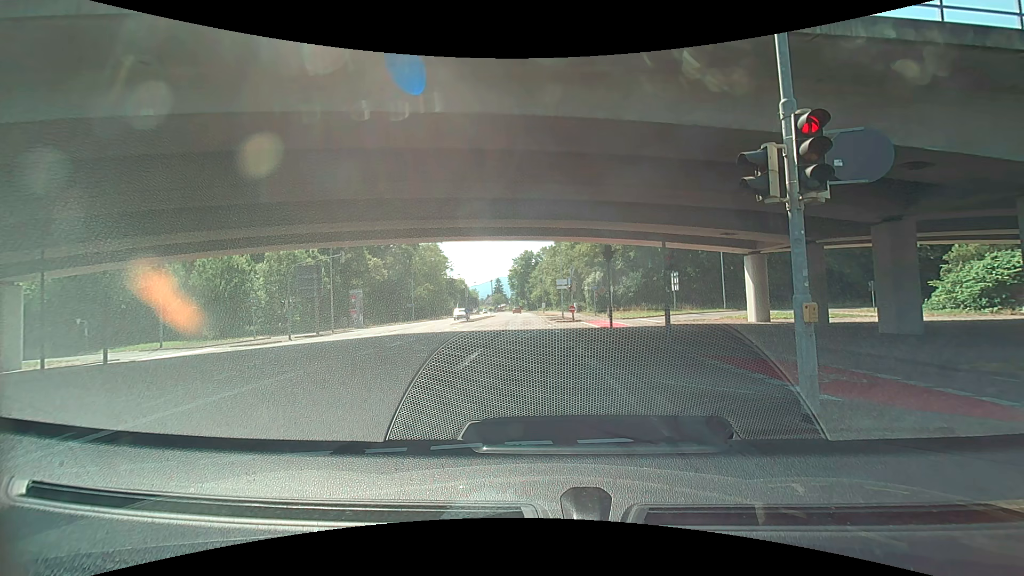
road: secondary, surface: asphalt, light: Day
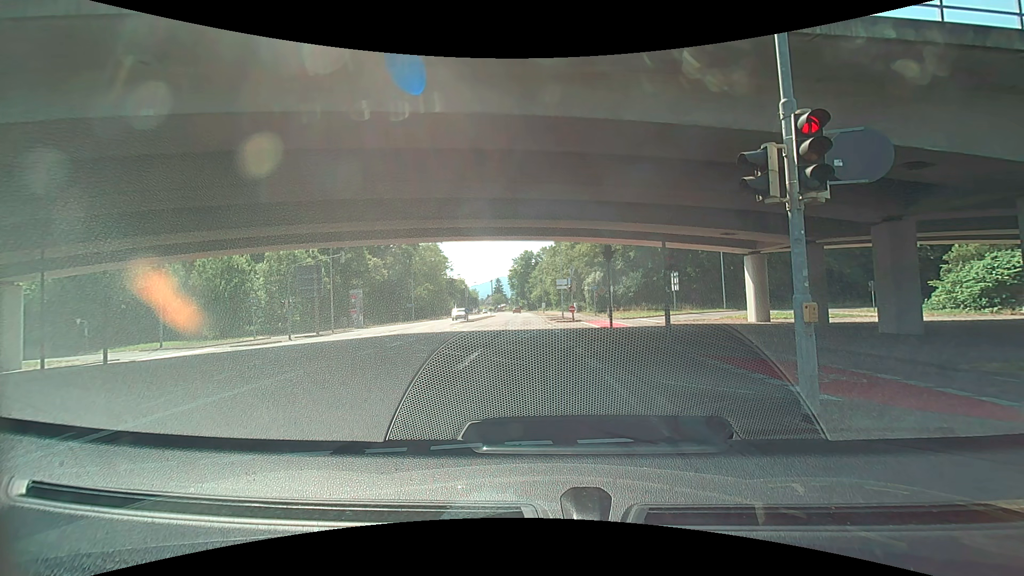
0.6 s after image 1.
(0.0, 0.0) m; 0°
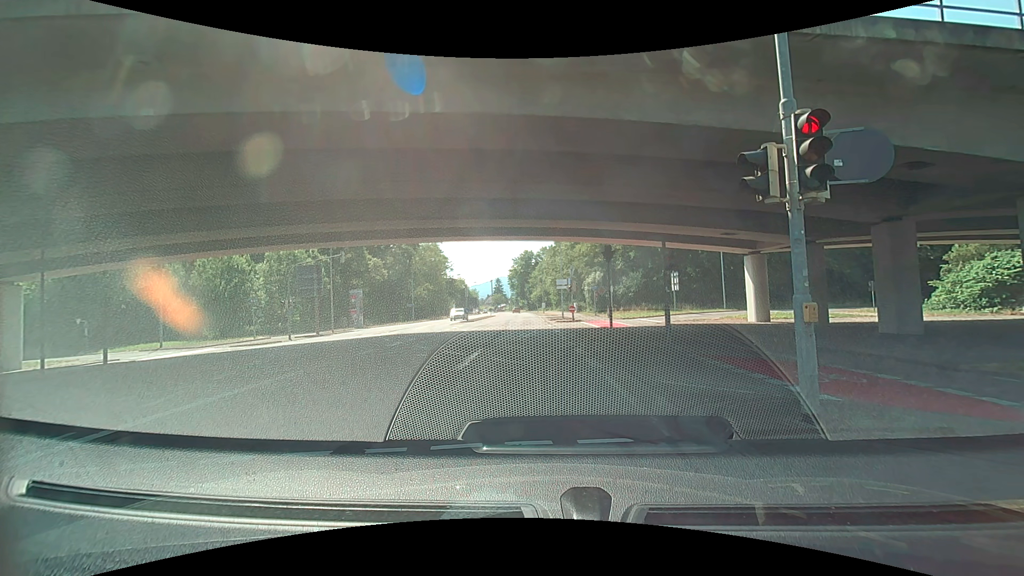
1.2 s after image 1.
(0.0, 0.0) m; 0°
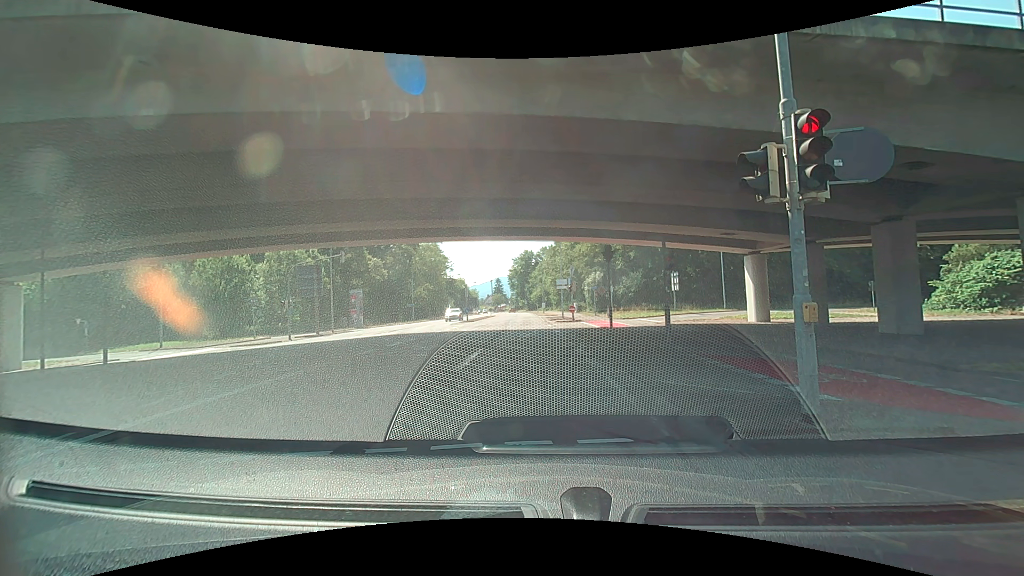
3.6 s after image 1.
(0.0, 0.0) m; 0°
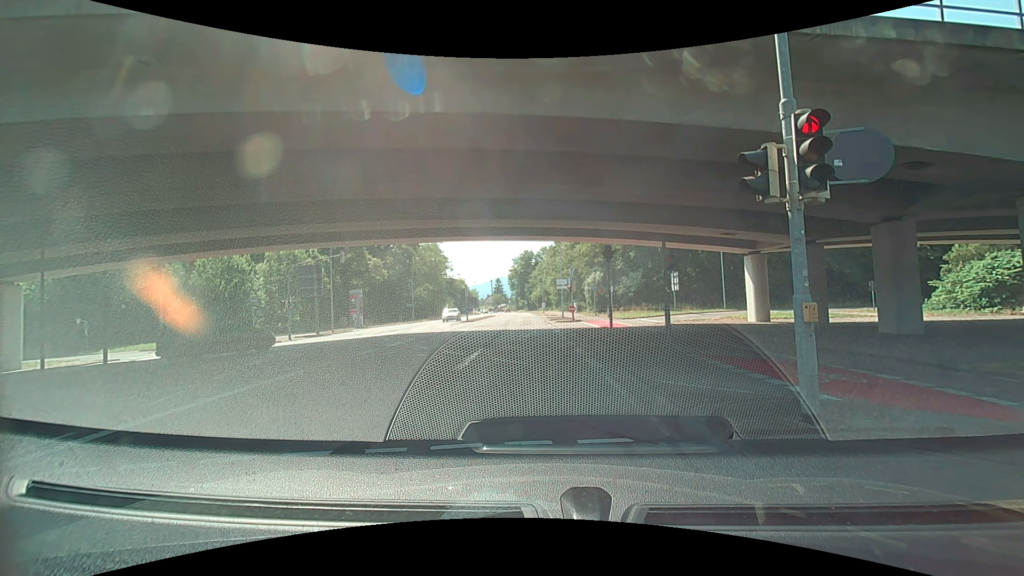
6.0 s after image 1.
(0.0, 0.0) m; 0°
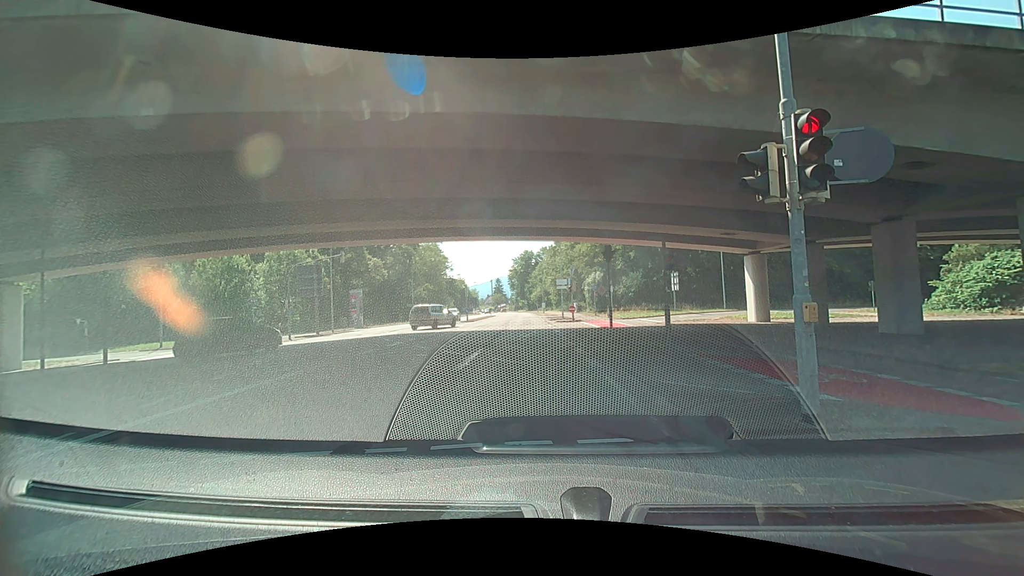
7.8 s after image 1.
(0.0, 0.0) m; 0°
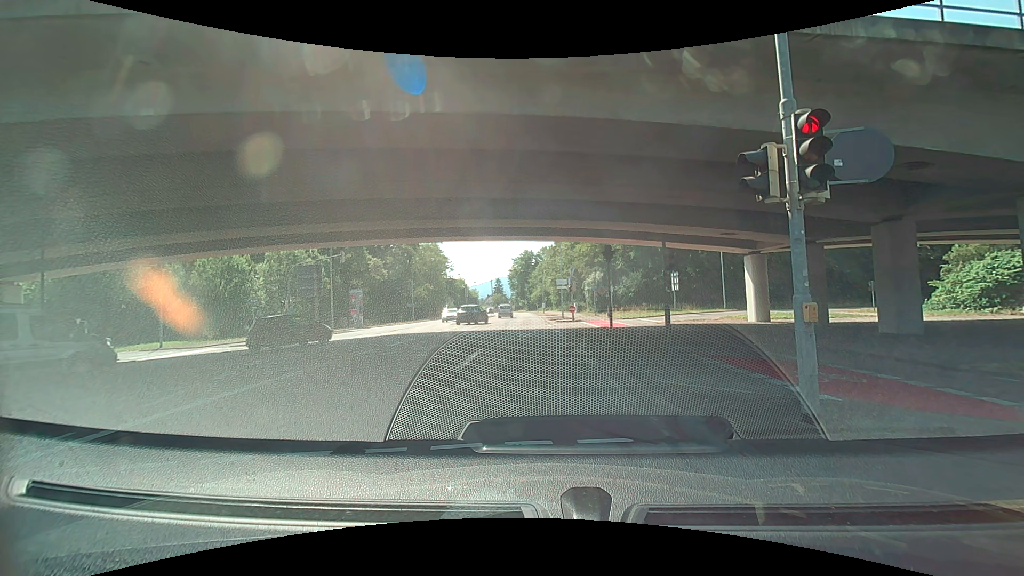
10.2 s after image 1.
(0.0, 0.0) m; 0°
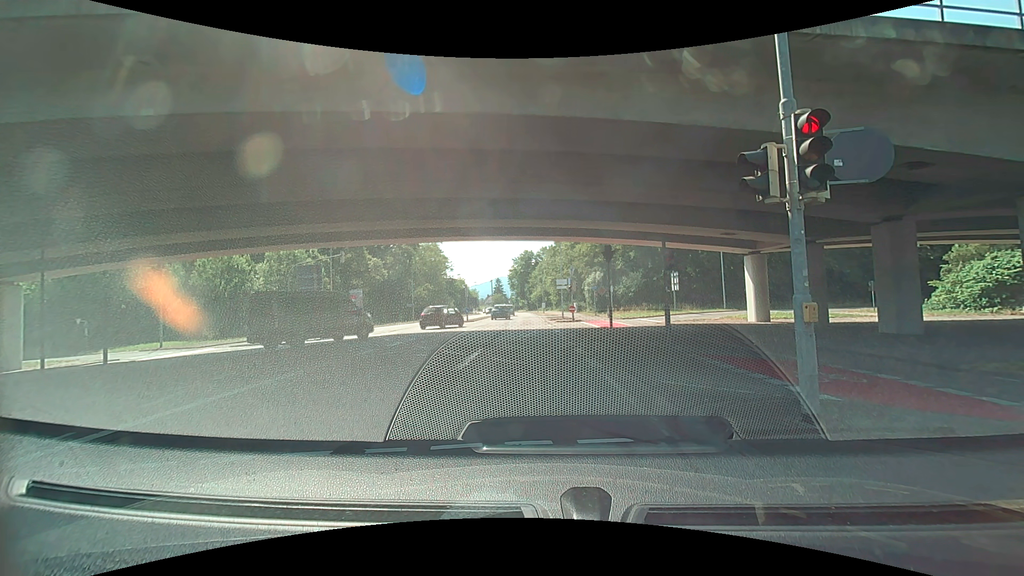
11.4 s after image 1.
(0.0, 0.0) m; 0°
(-1, +10) (-1, +20) (-2, +30) (-3, +40) (-3, +50) (-4, +60) (-4, +70) (-5, +80) (-5, +90) (-6, +100) m
